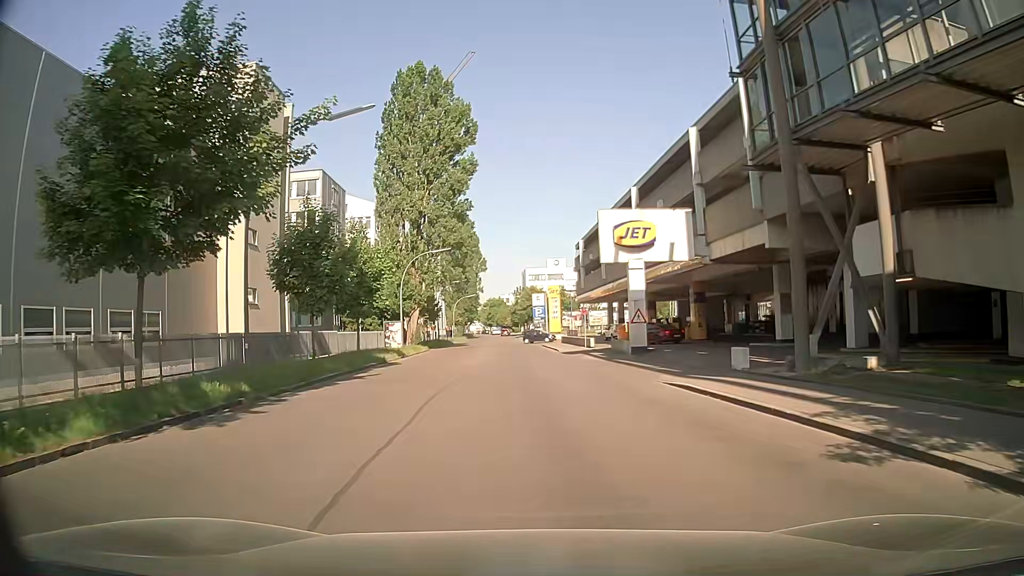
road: residential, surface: asphalt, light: Day
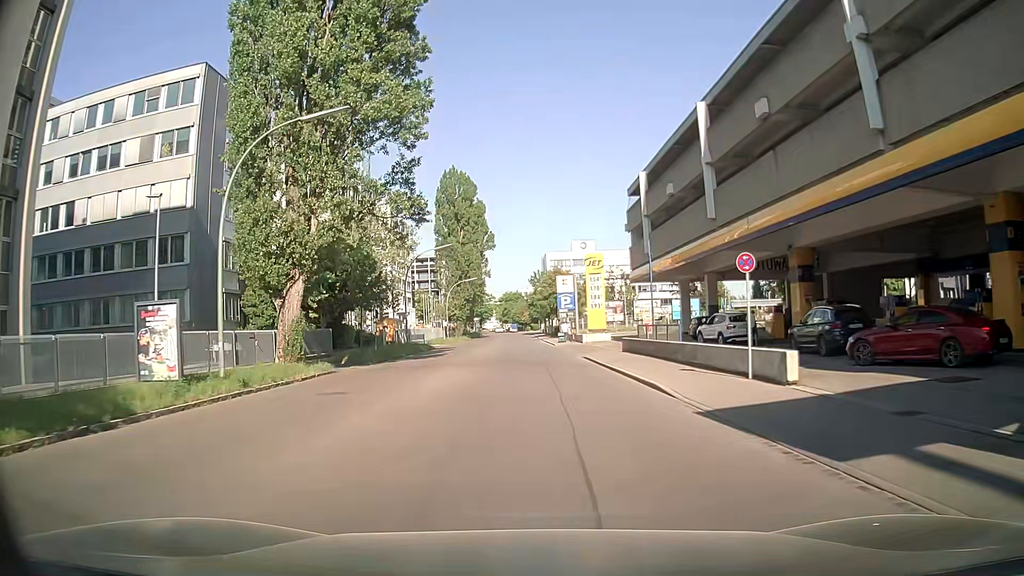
(-0.9, +33.1) m; -2°
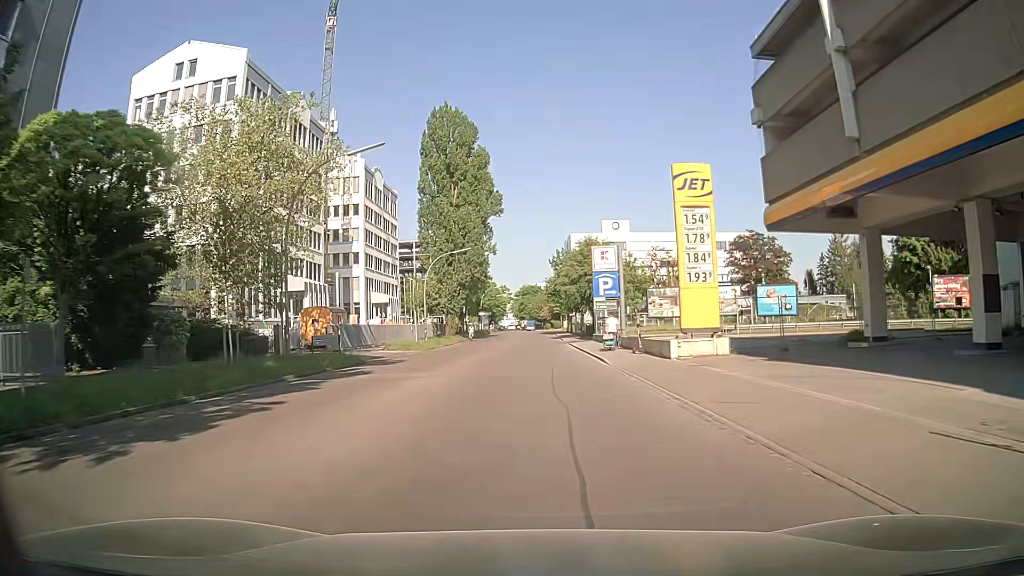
(-0.4, +28.6) m; -2°
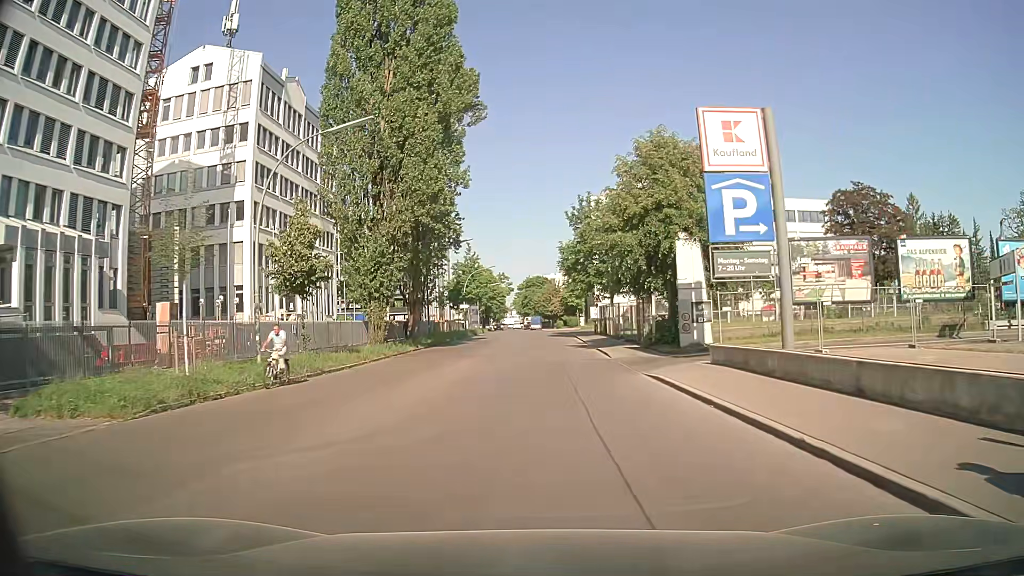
(-0.2, +34.6) m; -1°
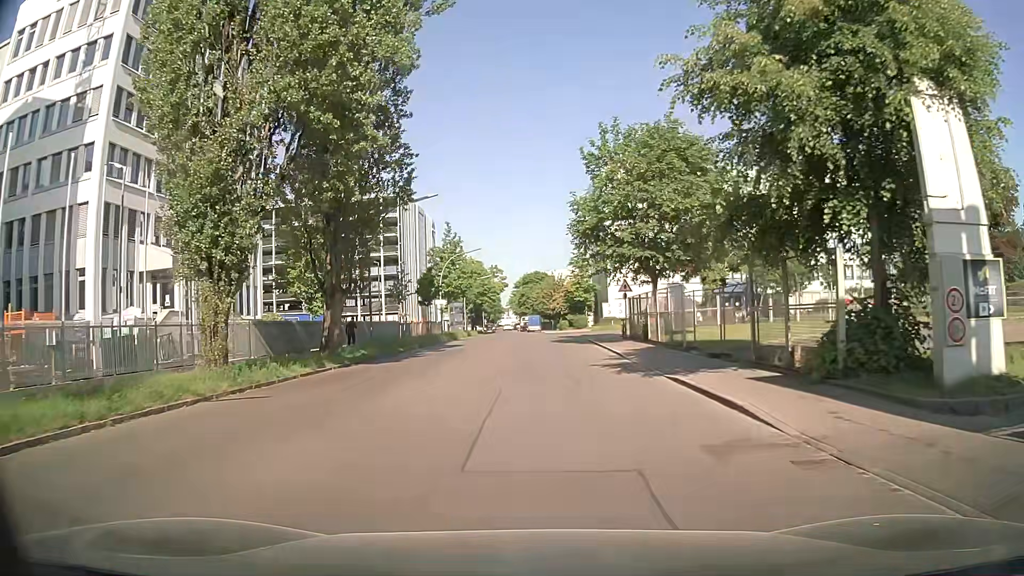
(-0.1, +18.5) m; 0°
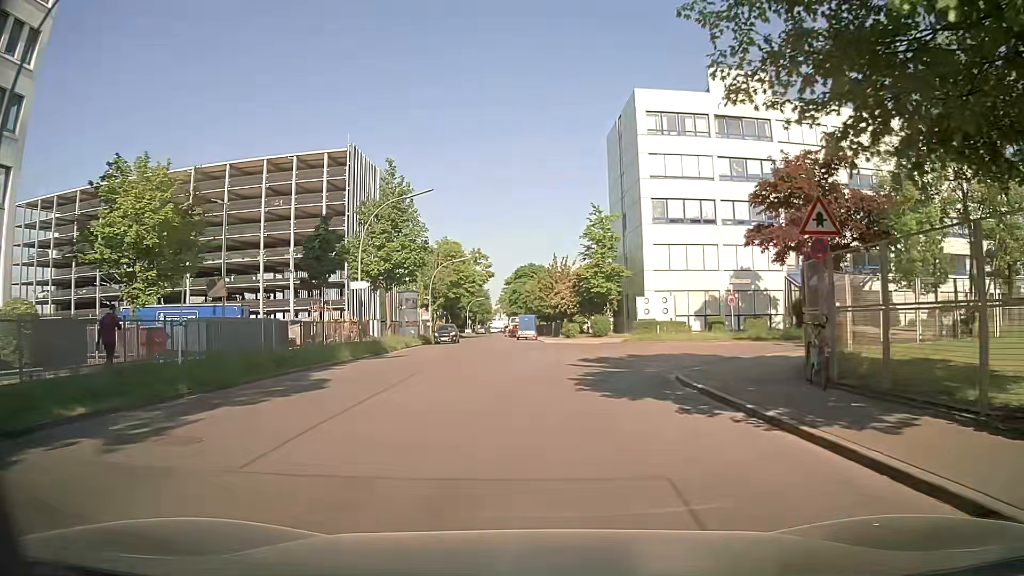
(-0.2, +26.6) m; +1°
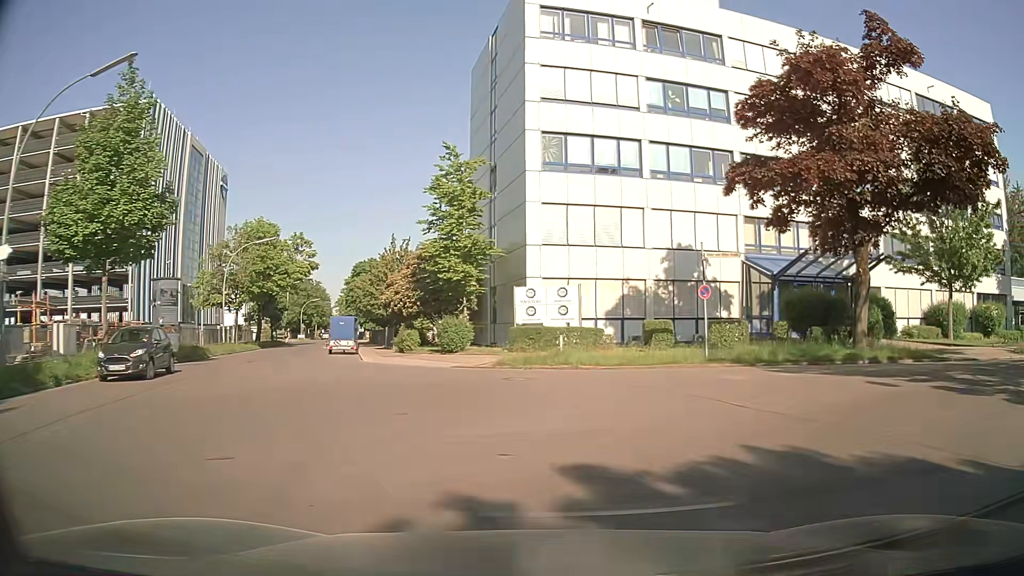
(+0.9, +17.7) m; +11°
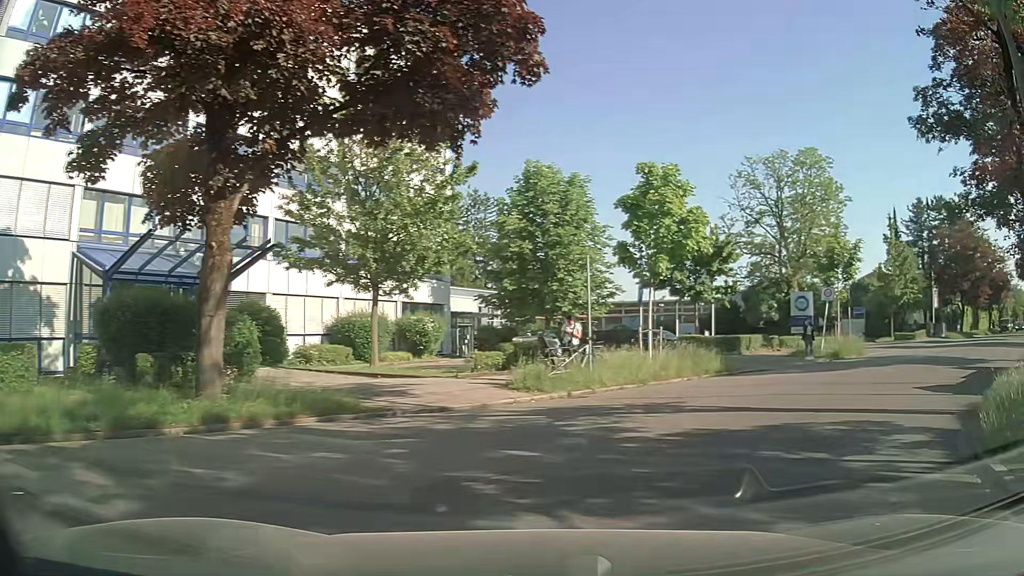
(+4.2, +9.7) m; +52°
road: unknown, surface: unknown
